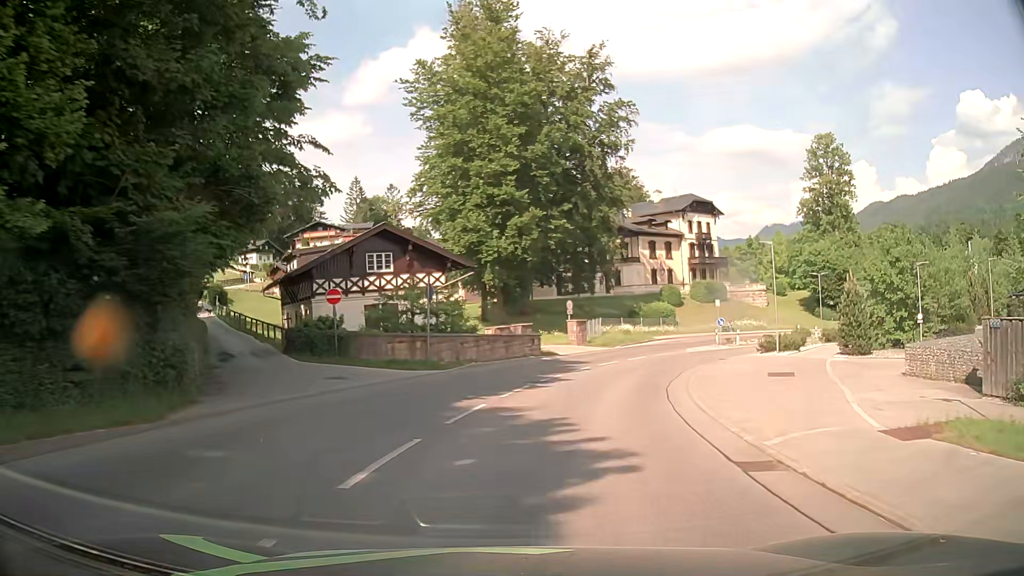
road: secondary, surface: asphalt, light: Day
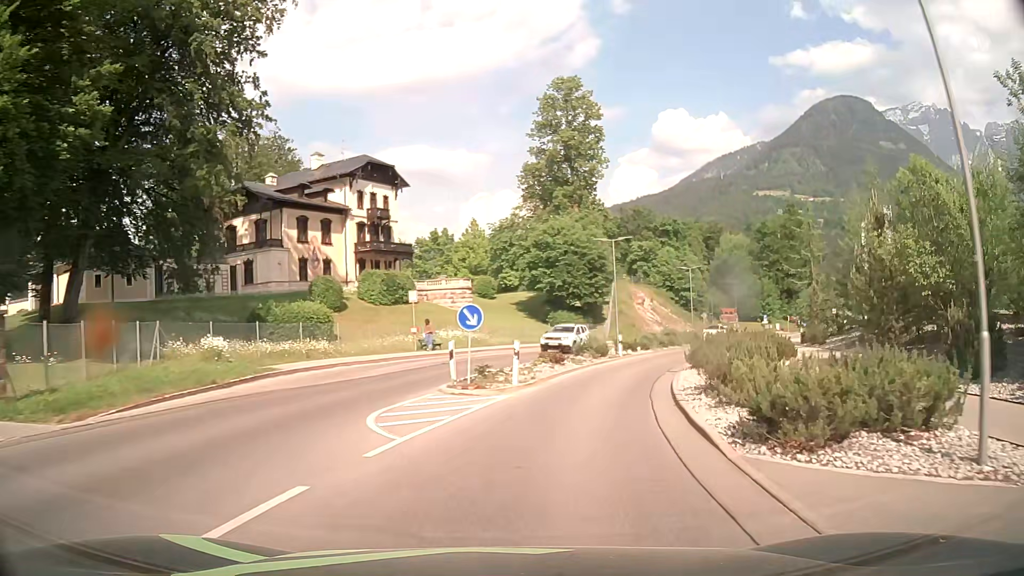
(+7.5, +32.1) m; +28°
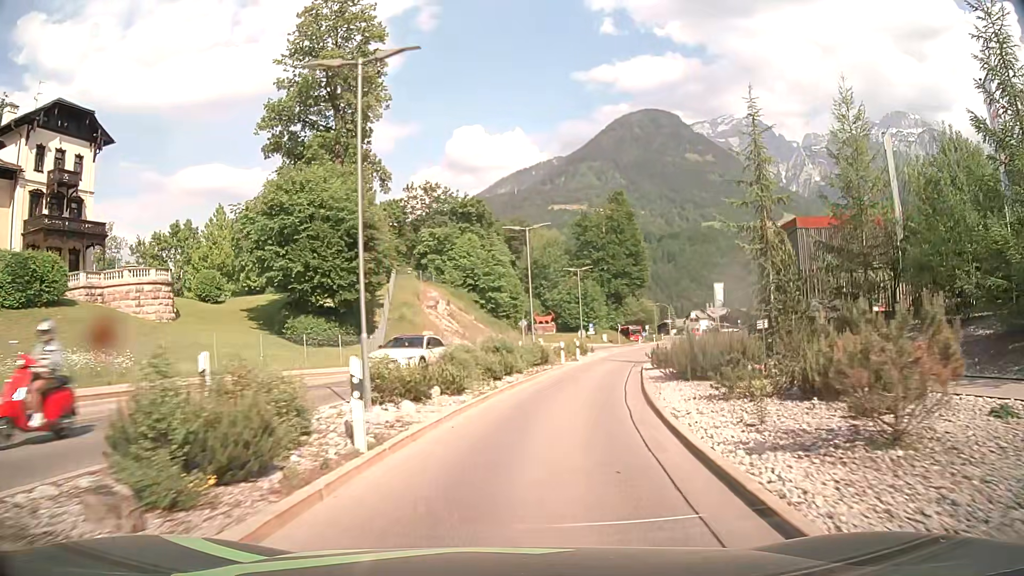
(+4.6, +25.5) m; +18°
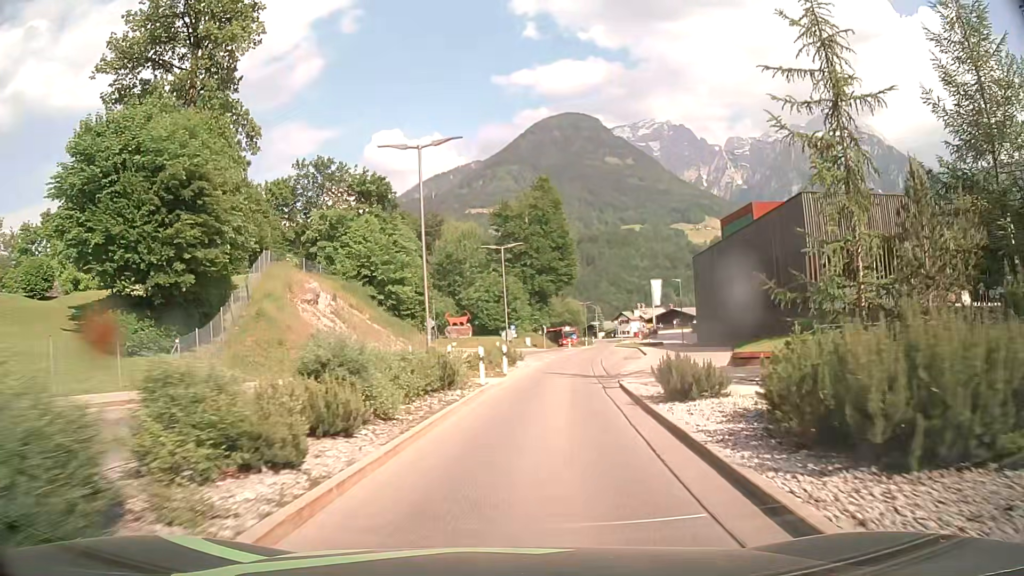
(+0.9, +13.5) m; +7°
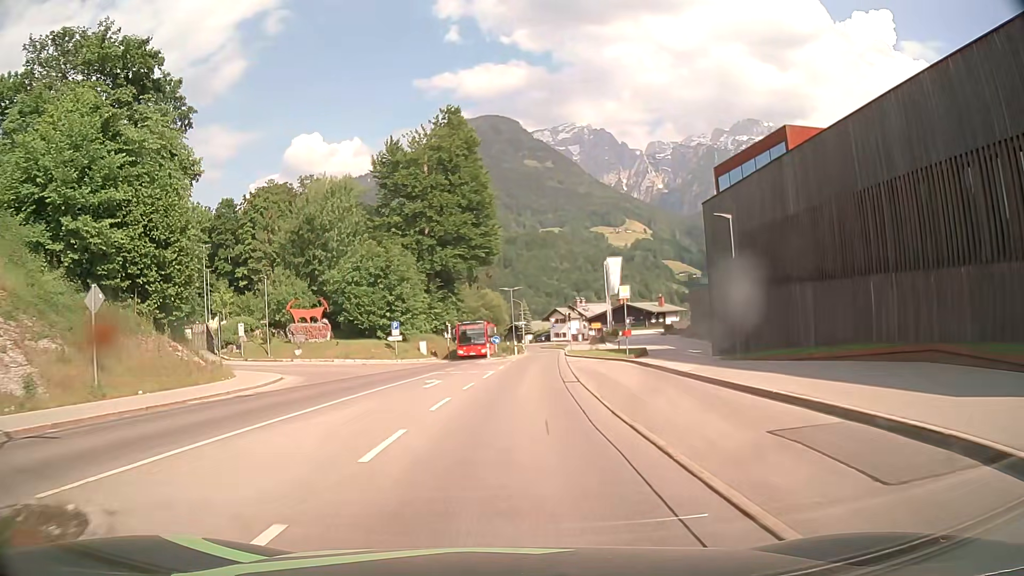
(+3.1, +34.4) m; +8°
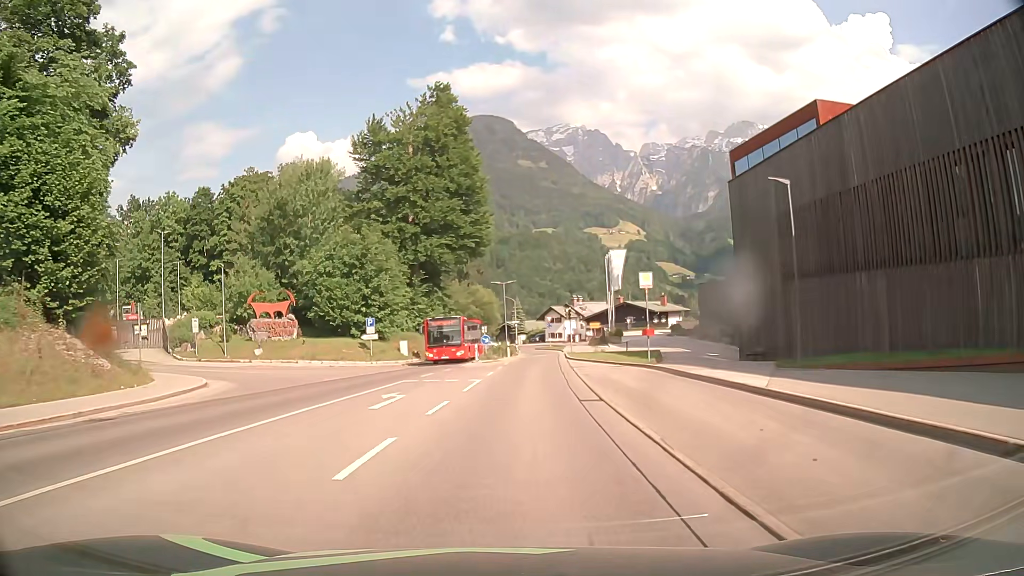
(0.0, +7.1) m; 0°
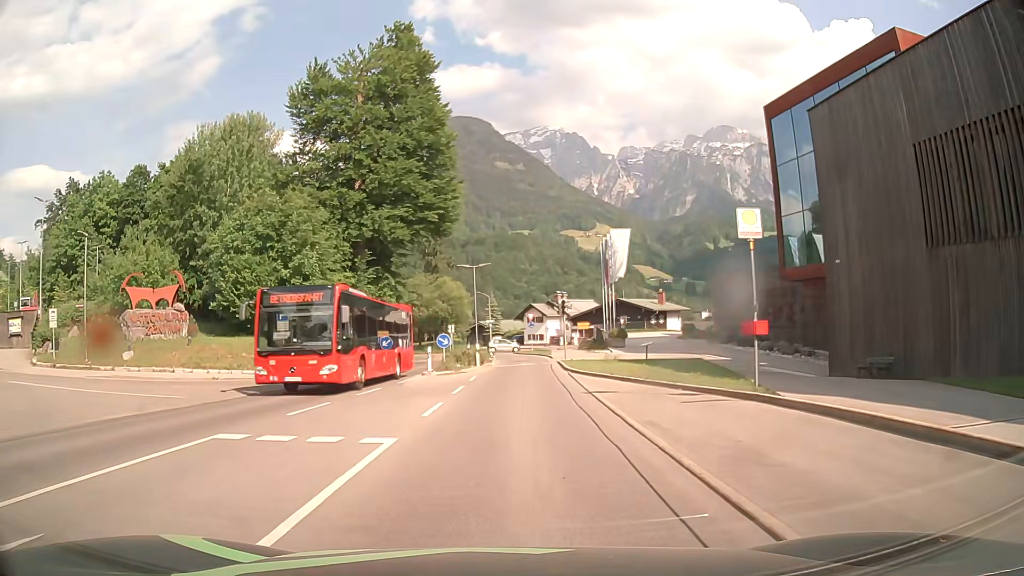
(+0.3, +14.4) m; +2°
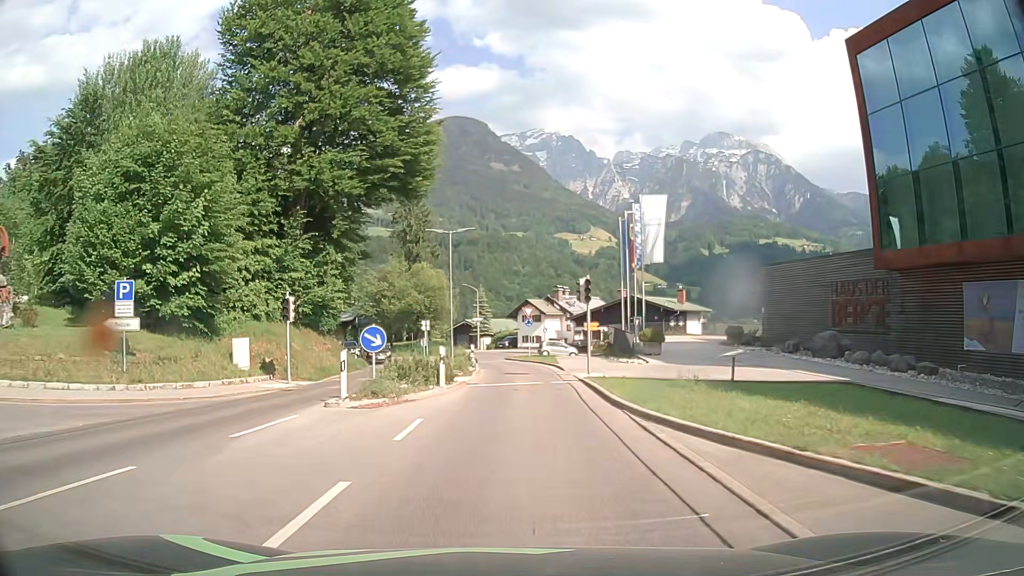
(+0.1, +14.3) m; +1°
(0, +10) (0, +20) (+1, +30) (0, +40) (-2, +50) (-1, +60) (-2, +70) (-8, +77) (-15, +84) (-22, +91) m
